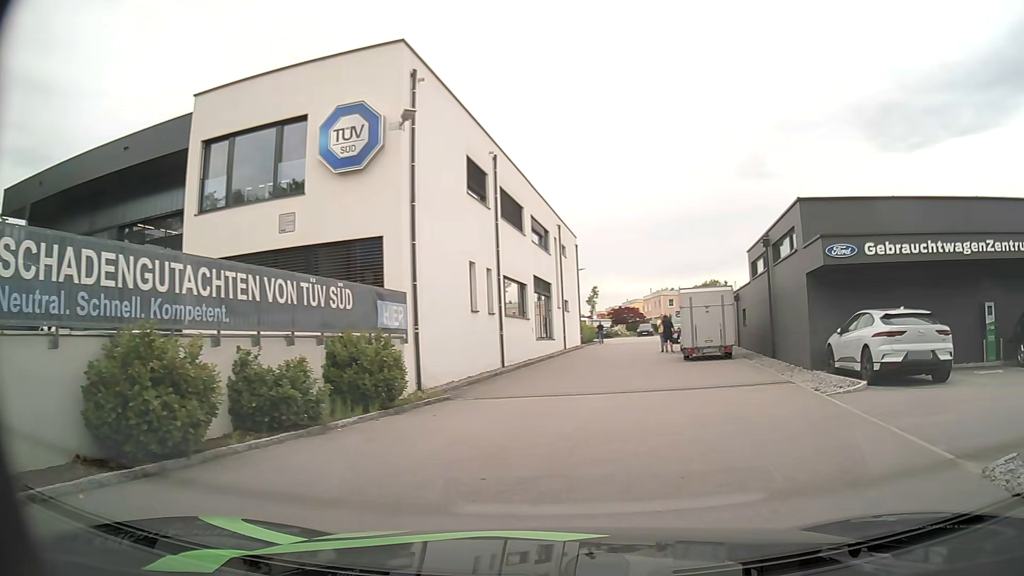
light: Day
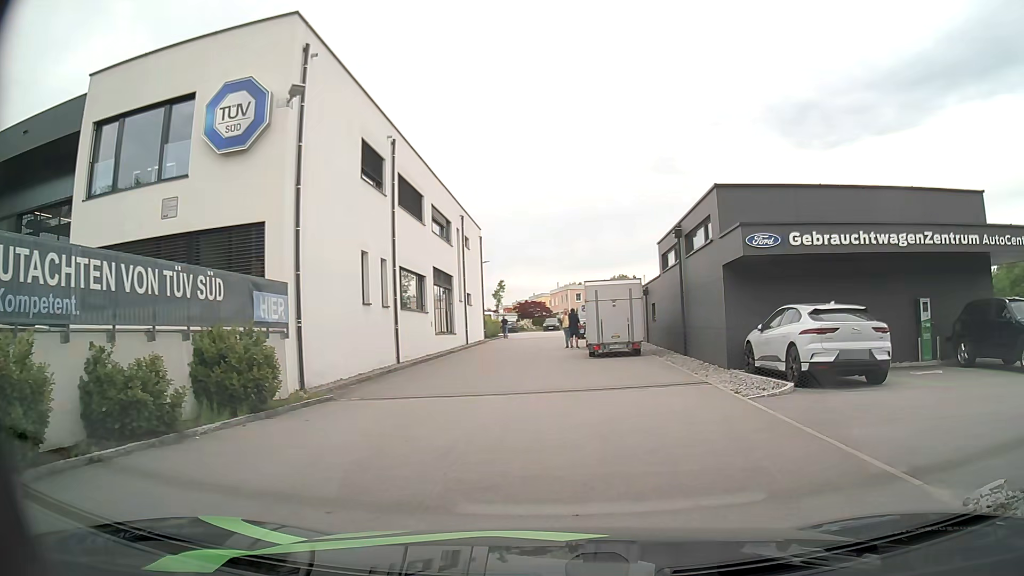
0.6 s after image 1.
(+0.1, +1.3) m; +8°
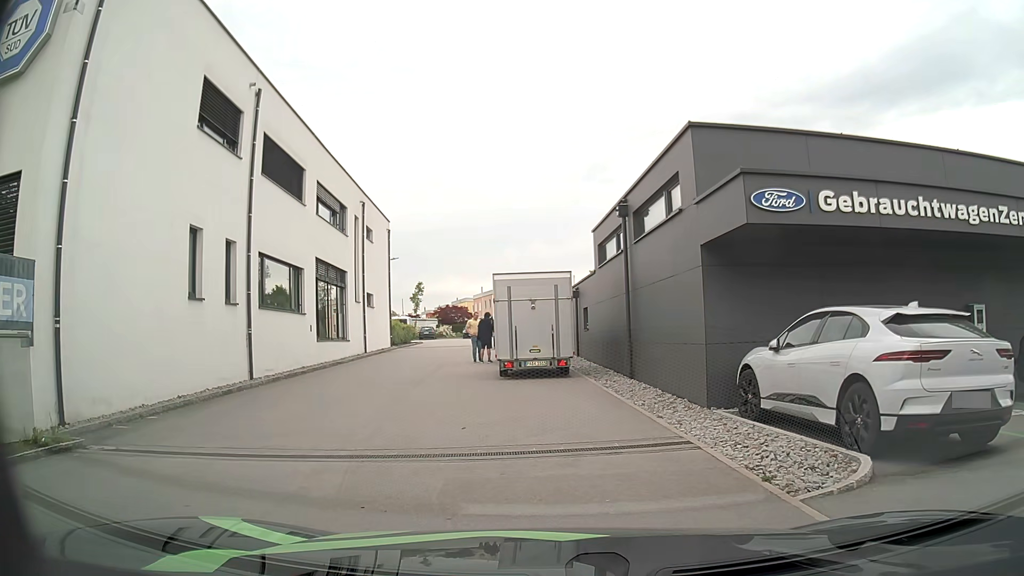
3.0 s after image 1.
(+0.6, +6.0) m; +5°
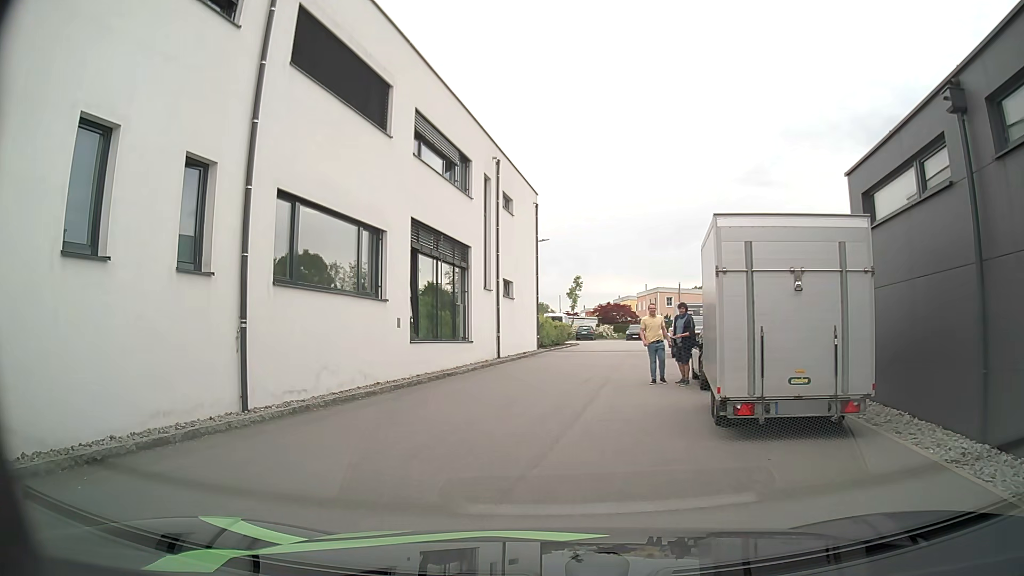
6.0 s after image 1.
(-0.8, +8.6) m; -13°
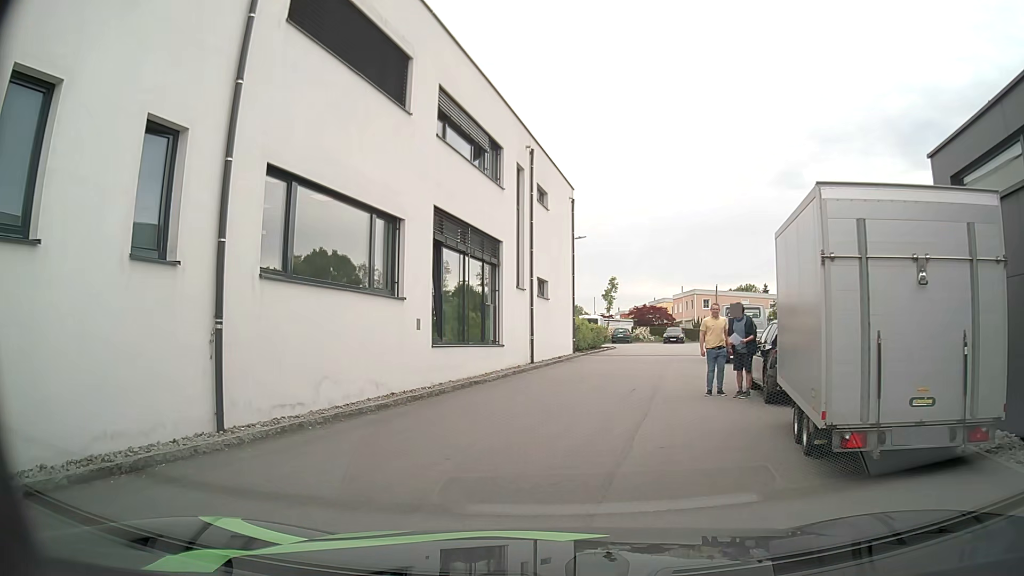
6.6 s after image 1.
(0.0, +2.0) m; -1°
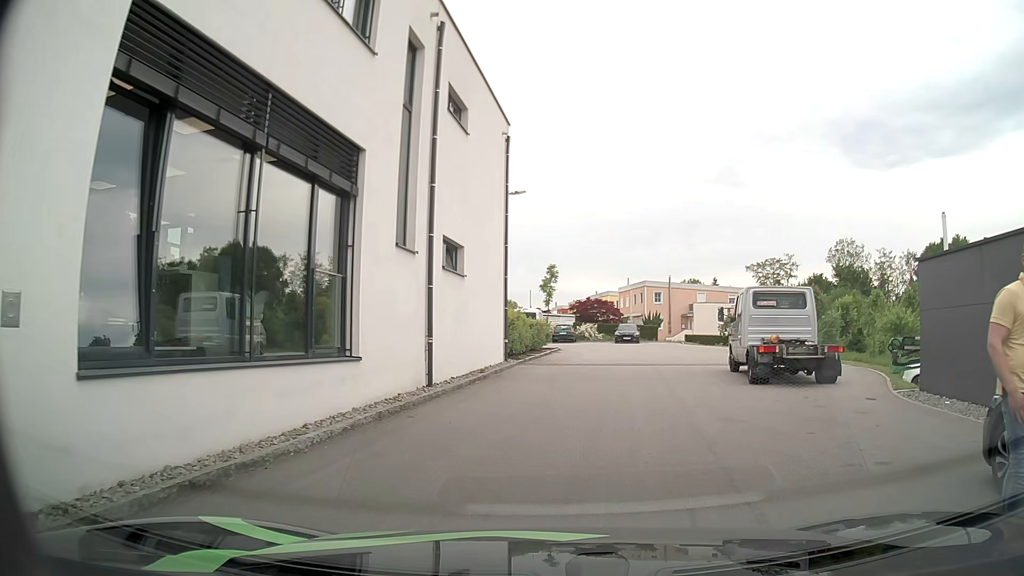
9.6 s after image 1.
(+0.2, +10.2) m; +6°
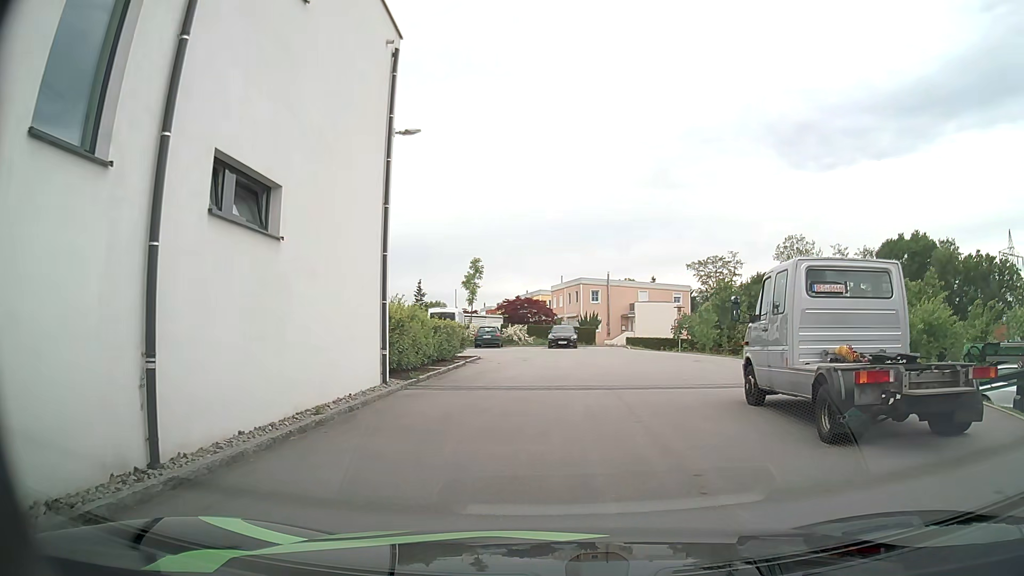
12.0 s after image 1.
(+0.4, +7.4) m; +5°
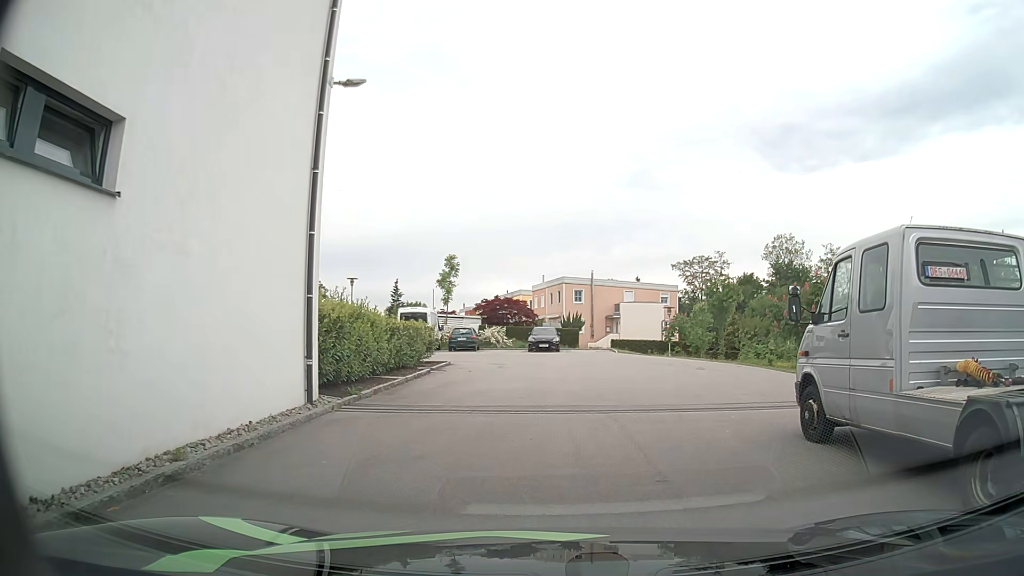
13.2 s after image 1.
(0.0, +3.4) m; +1°
